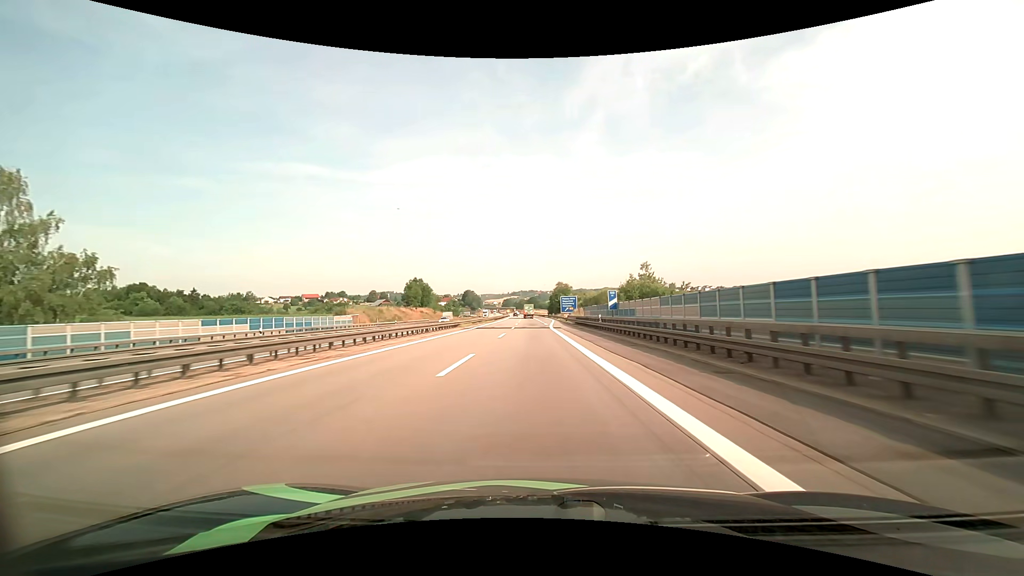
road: motorway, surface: asphalt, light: Day
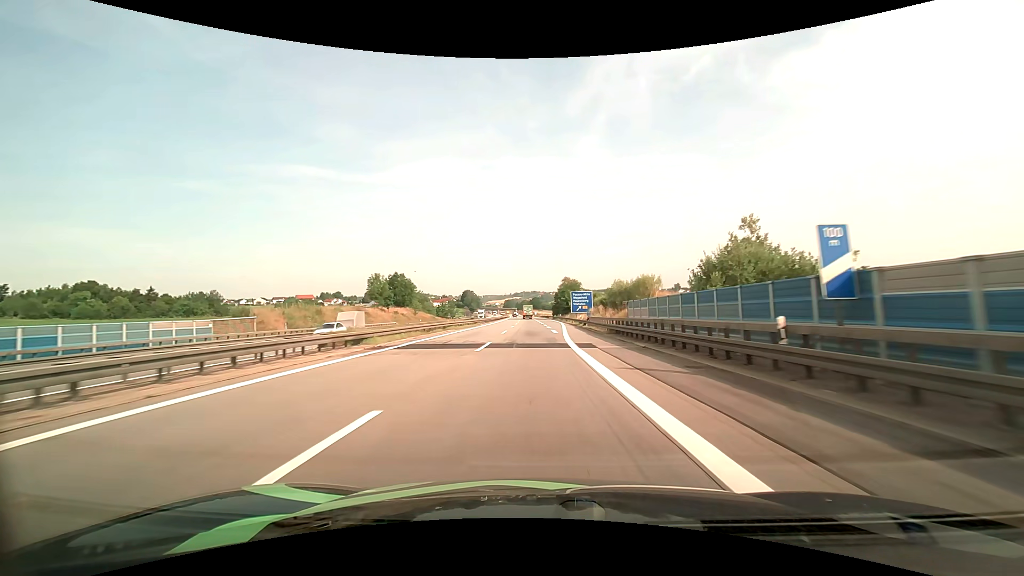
(-0.1, +28.5) m; 0°
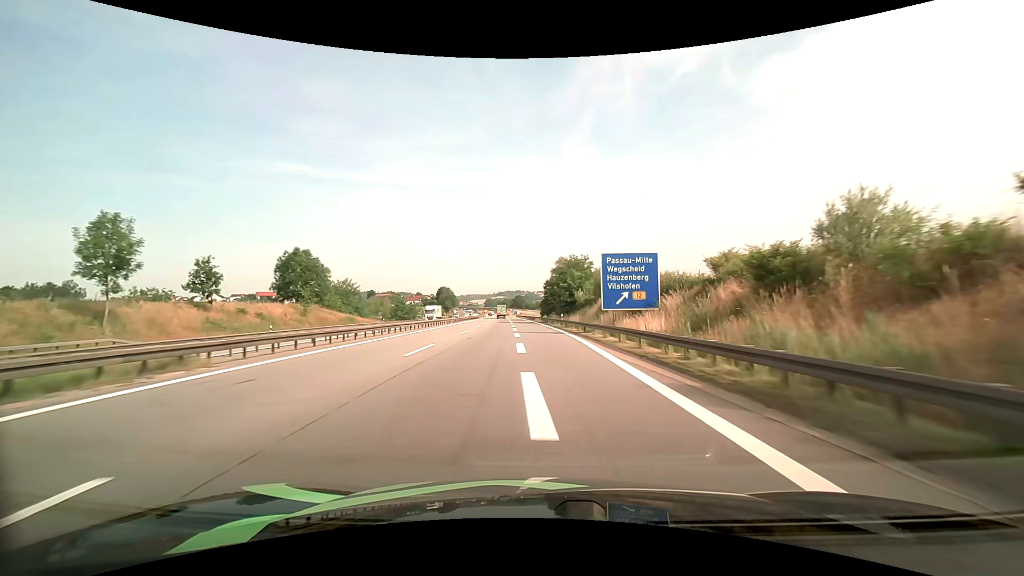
(+0.6, +55.7) m; +2°
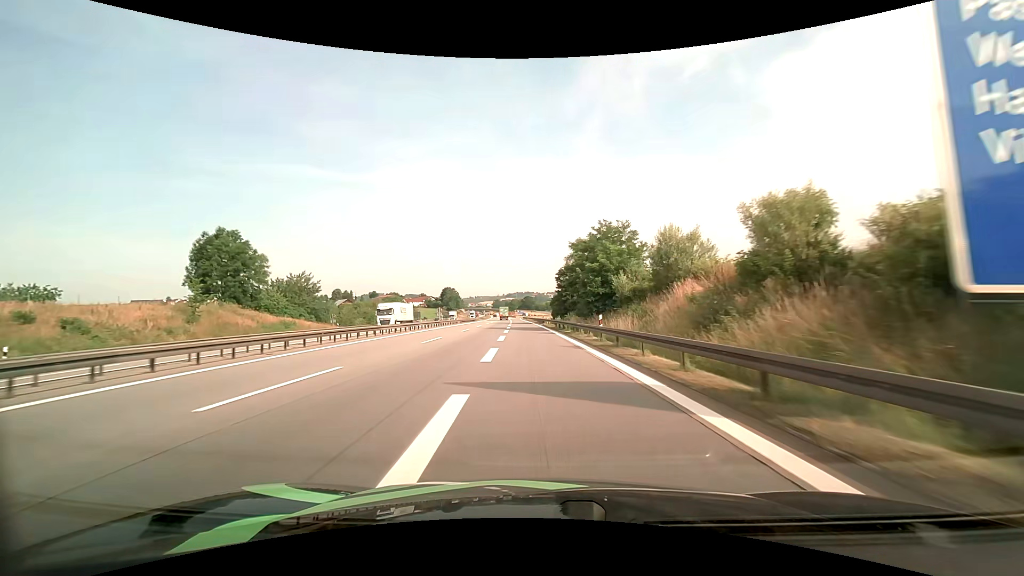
(0.0, +27.1) m; -1°
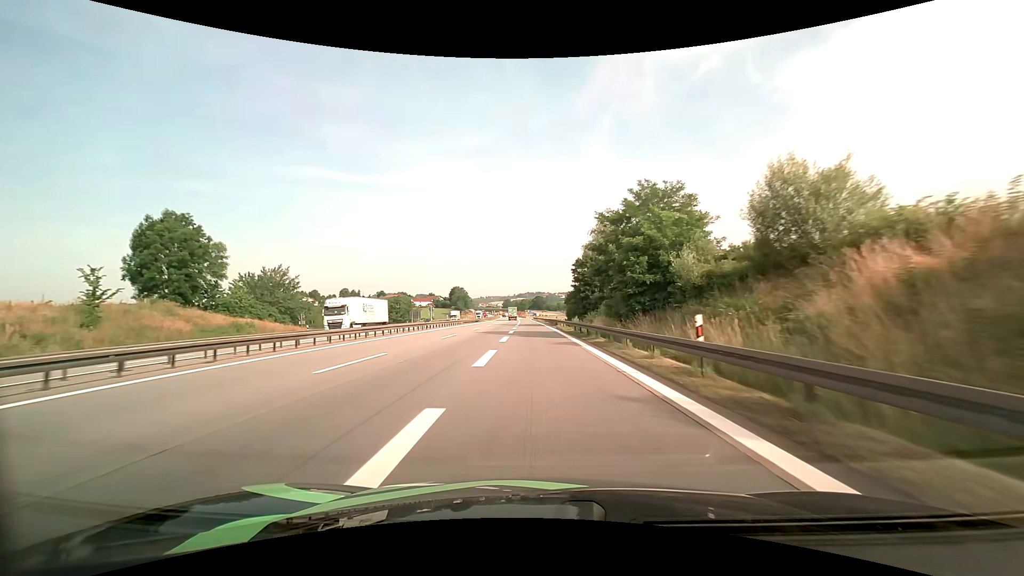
(-0.2, +13.3) m; -1°
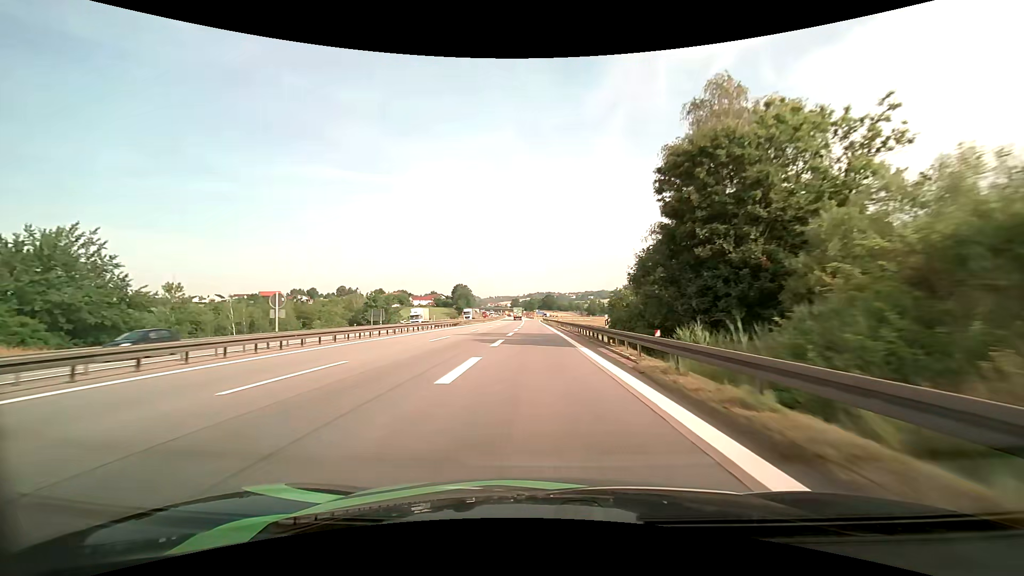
(-0.3, +39.3) m; -1°
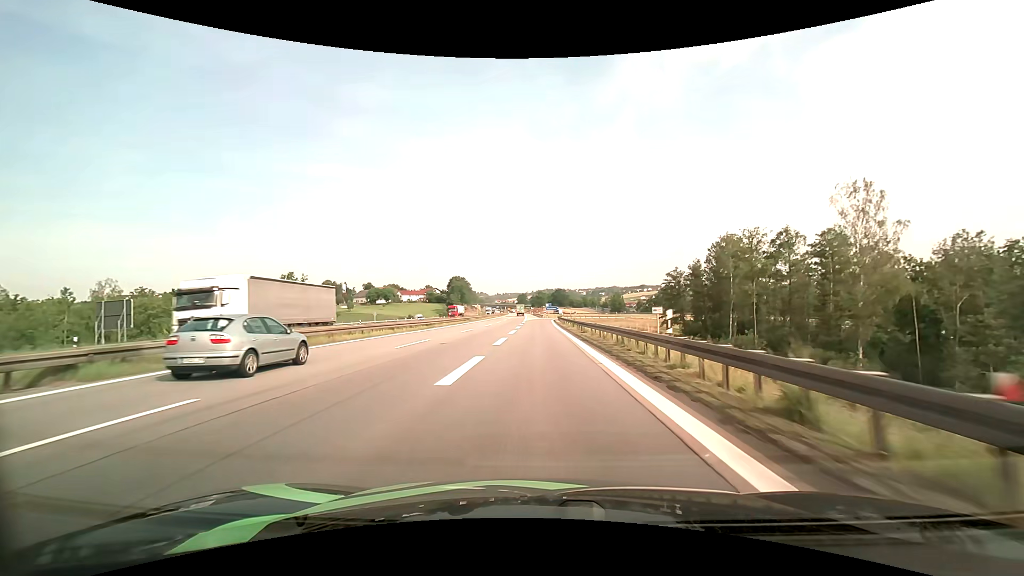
(-0.4, +60.4) m; -1°
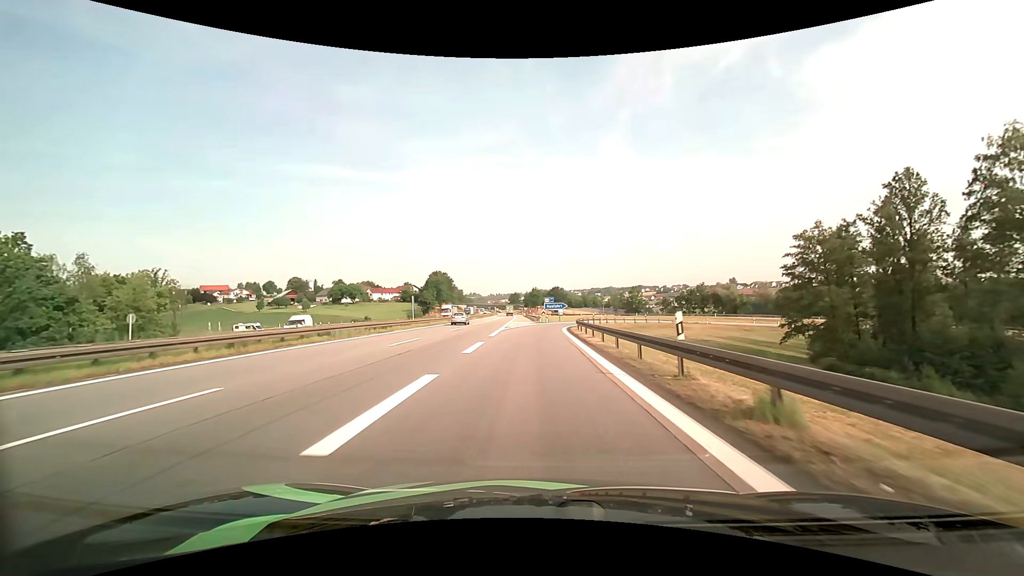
(+0.1, +52.1) m; +1°
(0, +10) (0, +20) (0, +30) (0, +40) (+1, +50) (+3, +60) (+6, +69) (+11, +78) (+17, +86) (+25, +92) m
